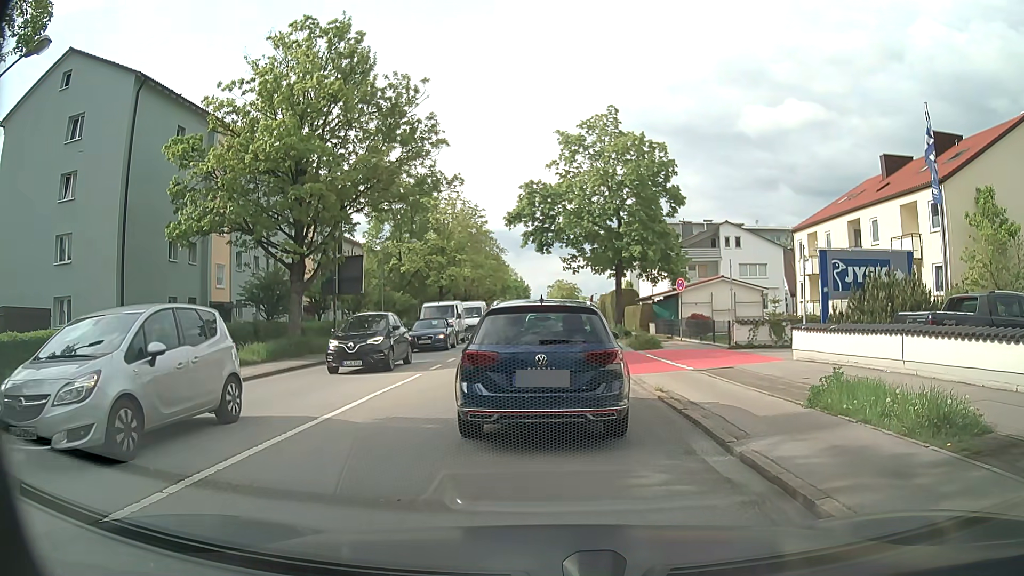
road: secondary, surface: asphalt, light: Day
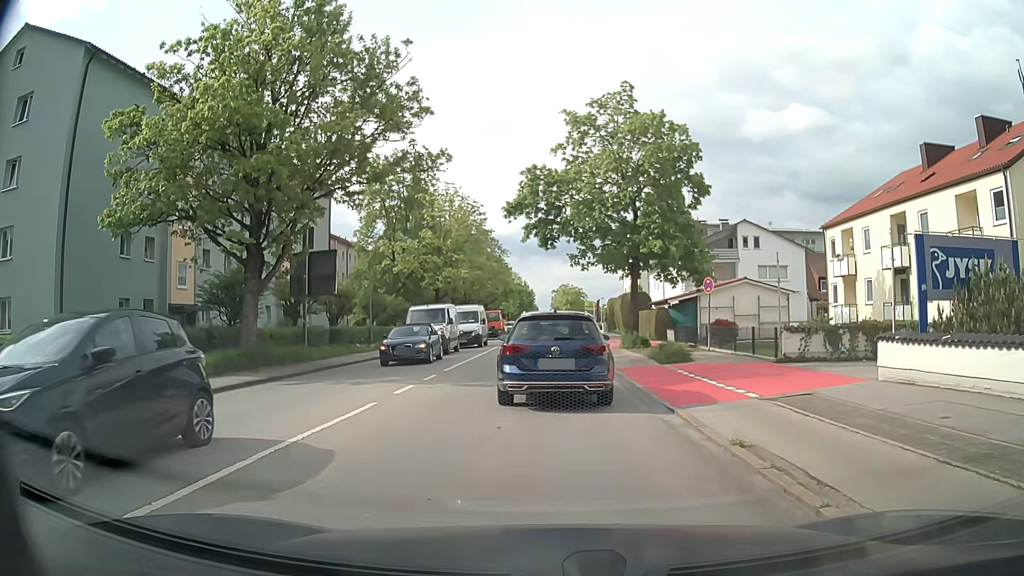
(+0.1, +4.9) m; +1°
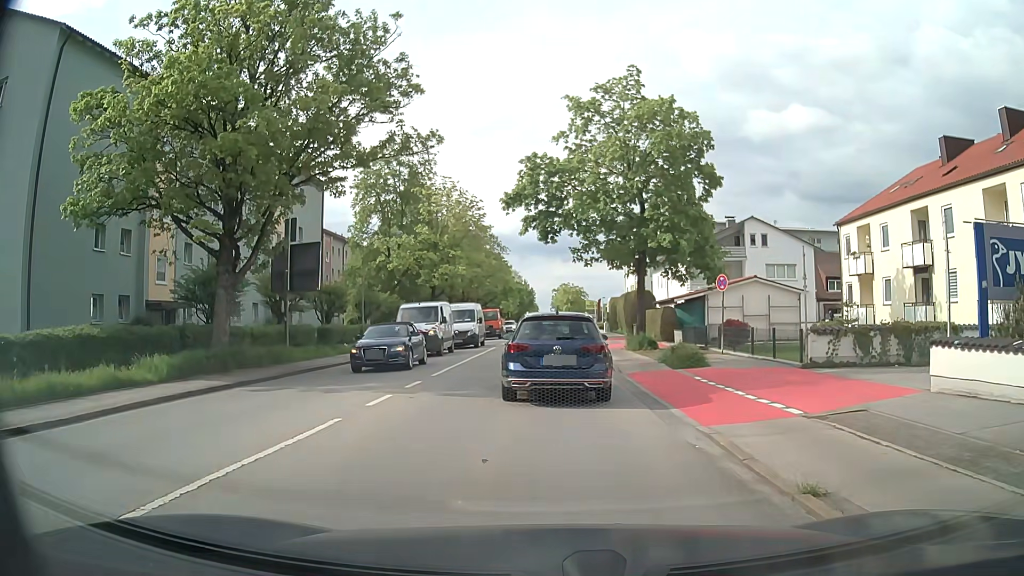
(0.0, +2.1) m; +1°
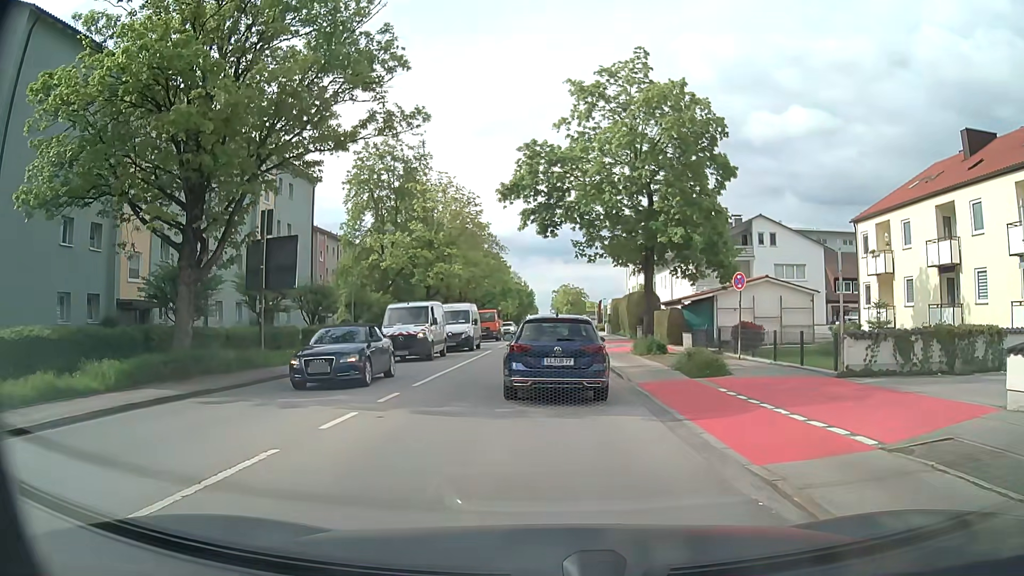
(0.0, +2.4) m; -1°
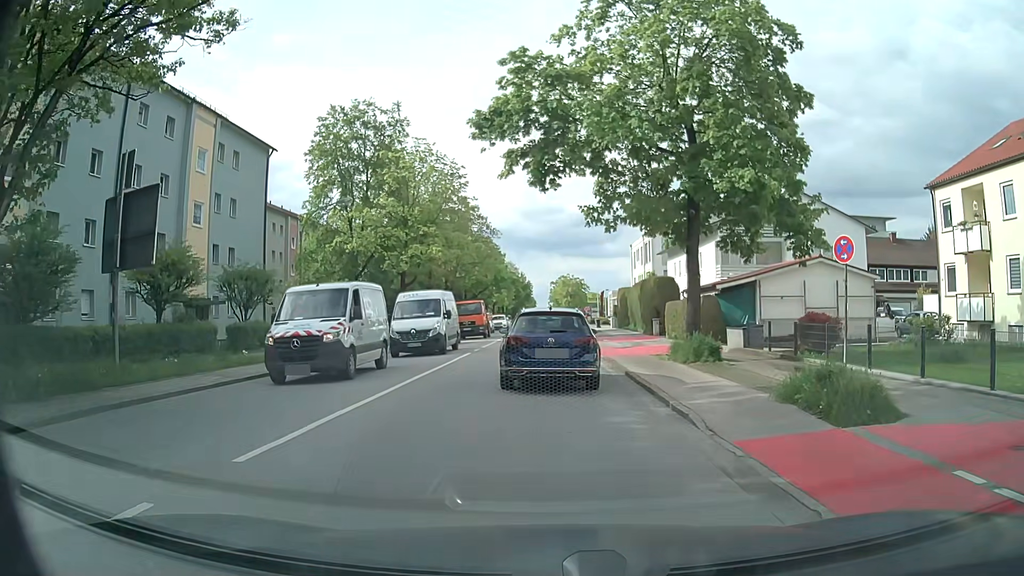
(0.0, +8.7) m; 0°
